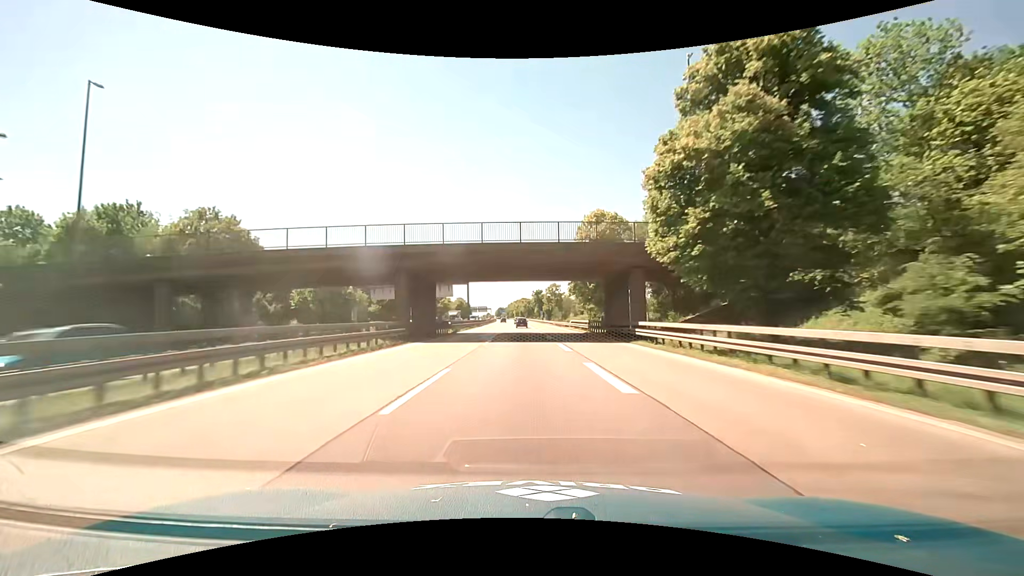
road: motorway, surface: asphalt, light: Day
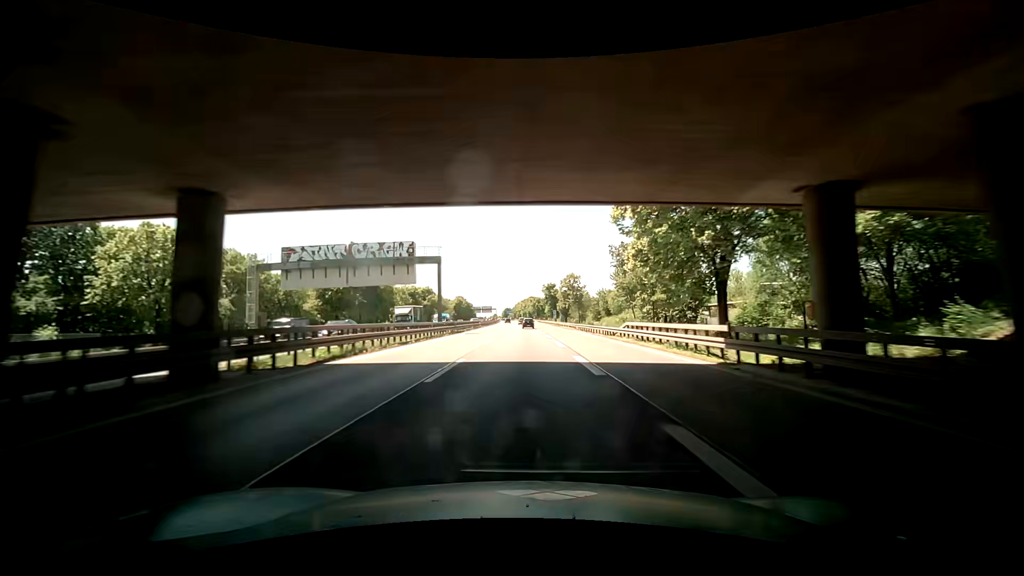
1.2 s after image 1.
(-0.3, +32.8) m; -1°
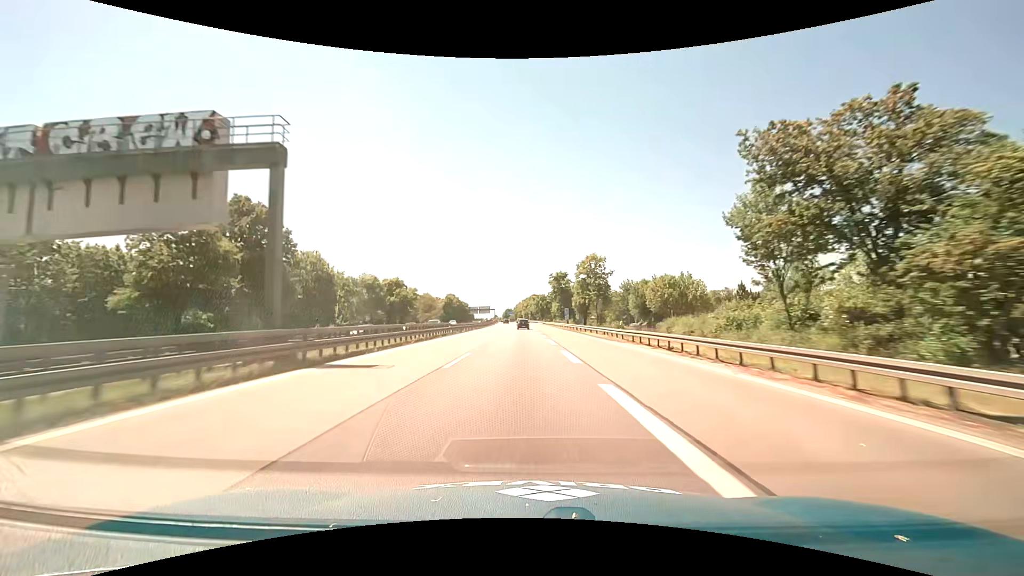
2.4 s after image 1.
(-0.4, +32.6) m; 0°
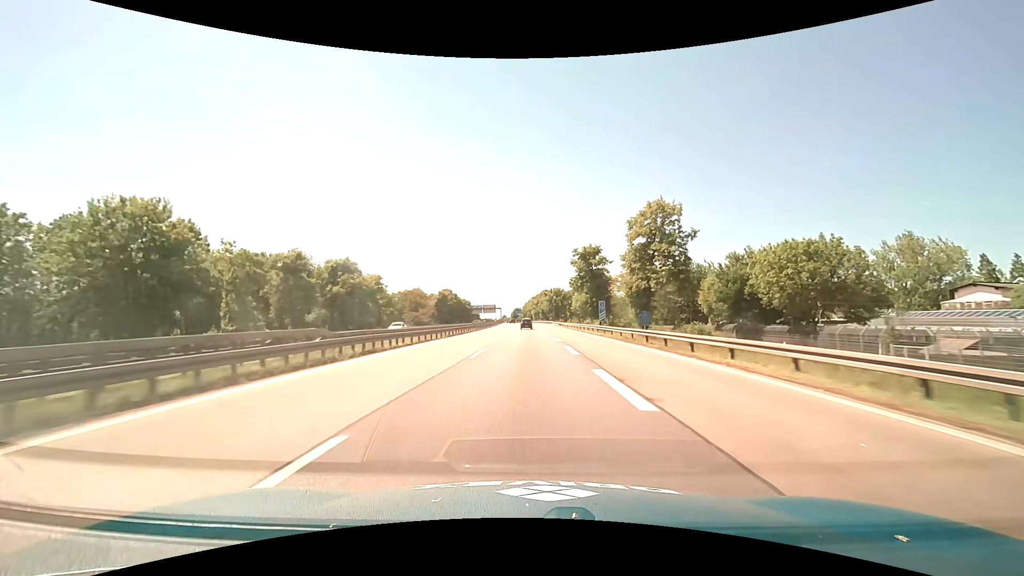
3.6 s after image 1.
(-0.3, +32.5) m; -1°
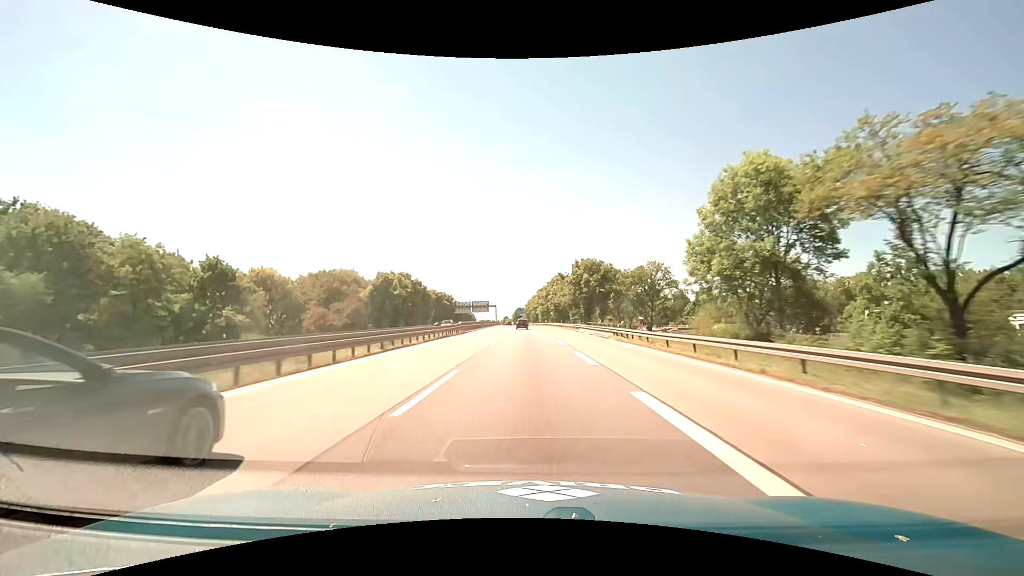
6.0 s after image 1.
(-0.3, +64.5) m; -1°
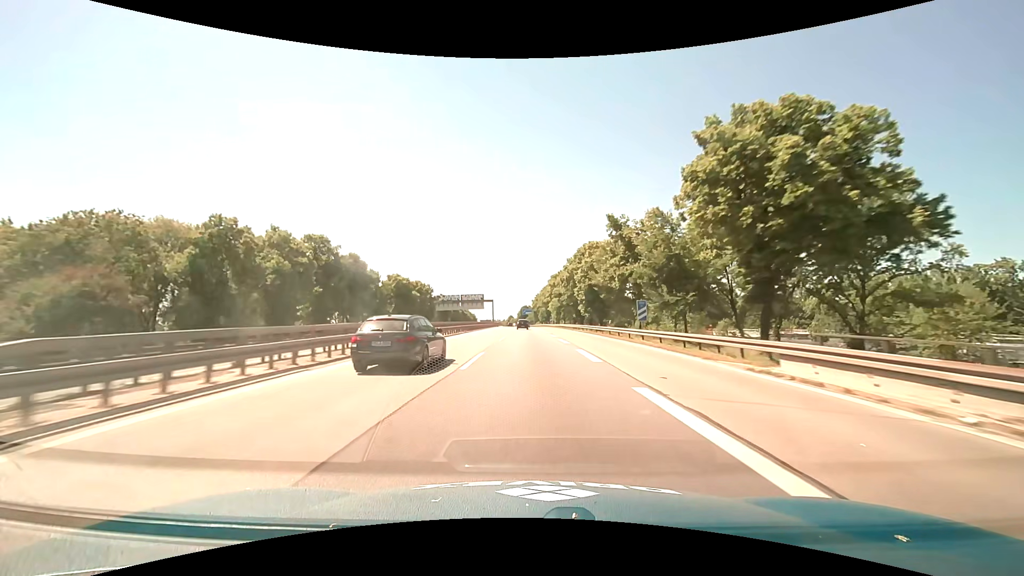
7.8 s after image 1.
(-0.6, +47.9) m; -1°
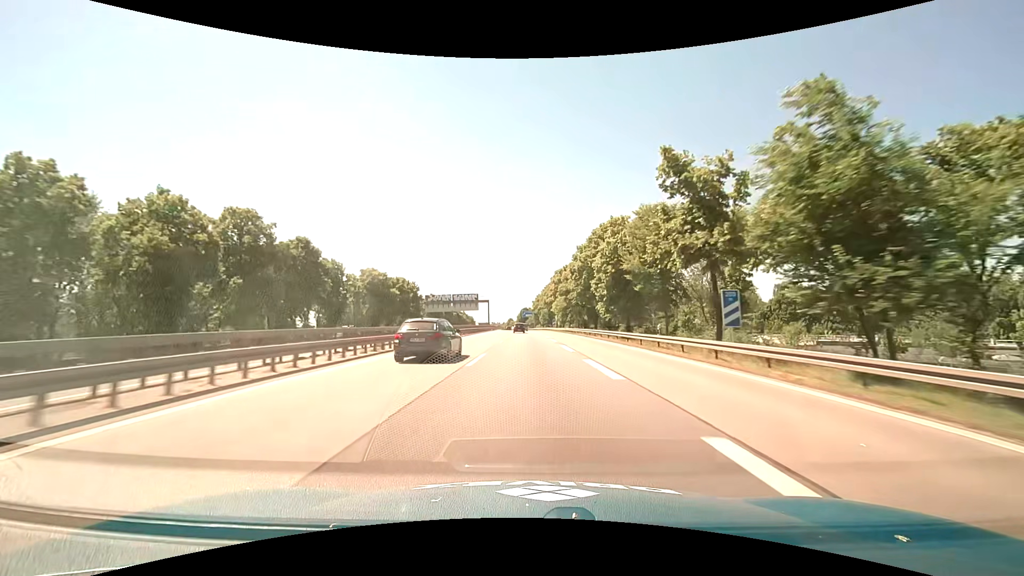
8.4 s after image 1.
(0.0, +15.9) m; 0°
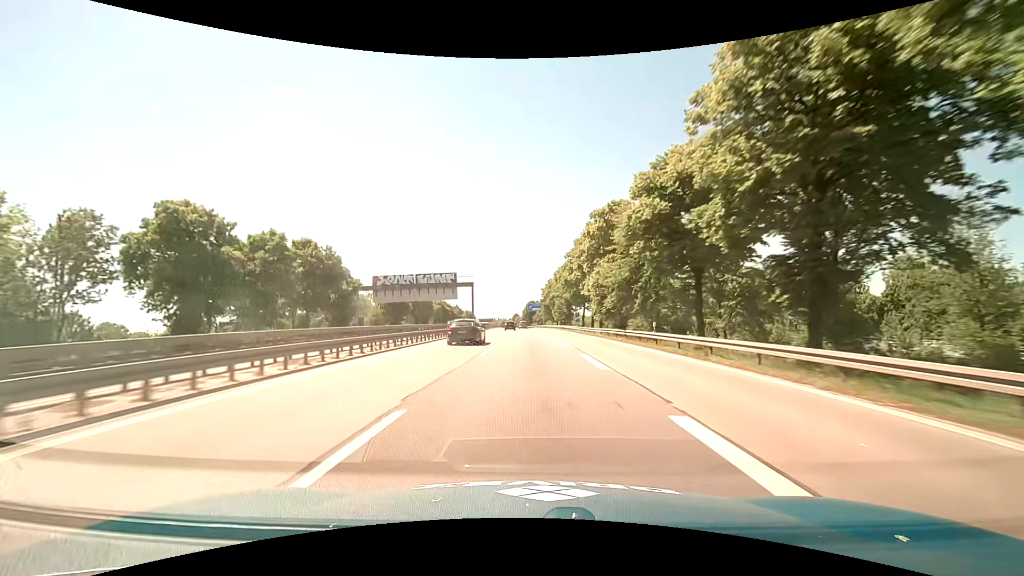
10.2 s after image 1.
(-0.2, +47.4) m; -1°
(0, +10) (0, +20) (0, +30) (0, +40) (-1, +50) (-1, +60) (-1, +70) (-1, +80) (-2, +90) (-2, +100) m
